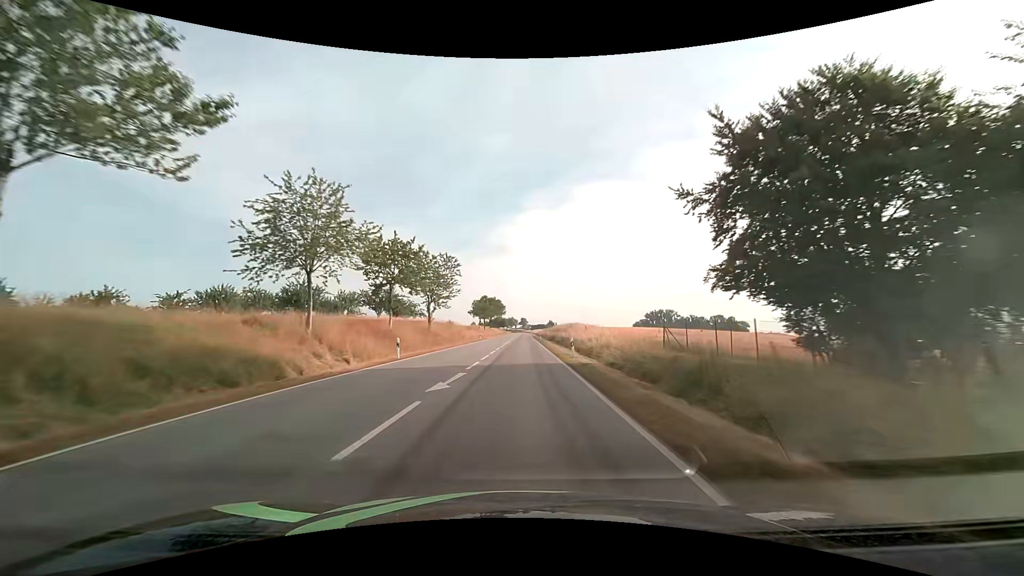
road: secondary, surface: asphalt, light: Day
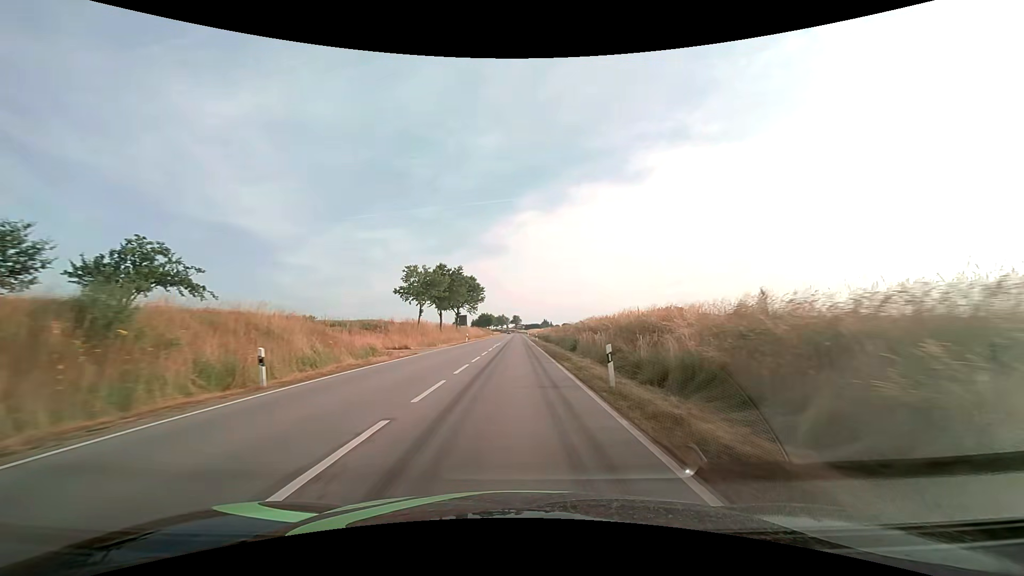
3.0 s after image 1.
(+0.8, +62.2) m; +1°
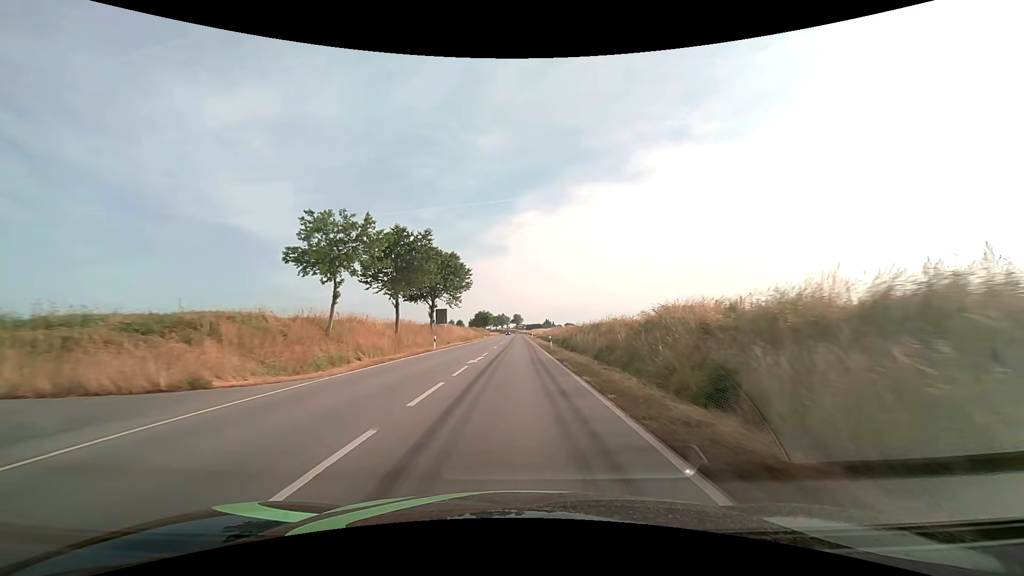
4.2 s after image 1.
(0.0, +25.2) m; 0°
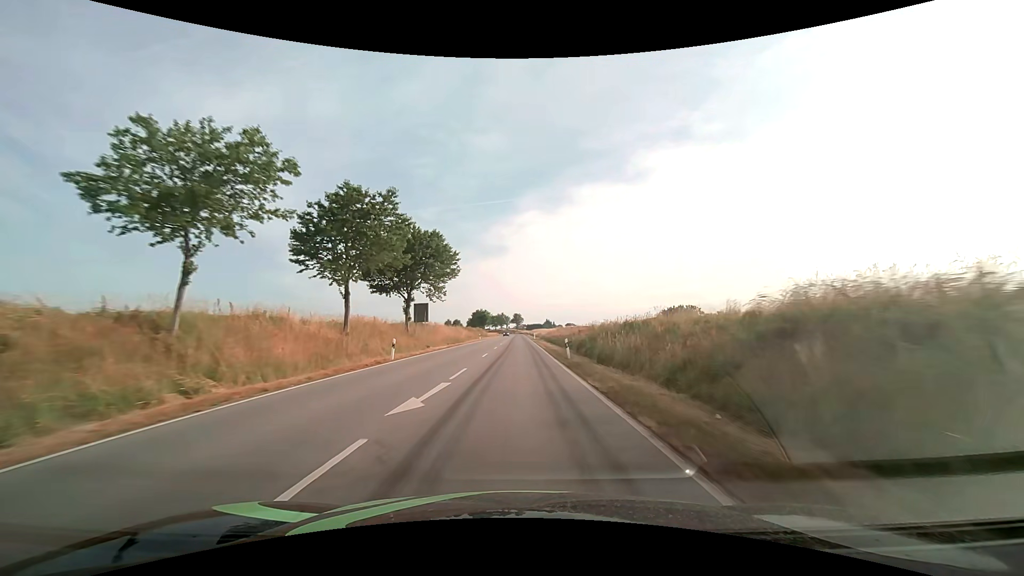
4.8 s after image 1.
(0.0, +12.8) m; 0°
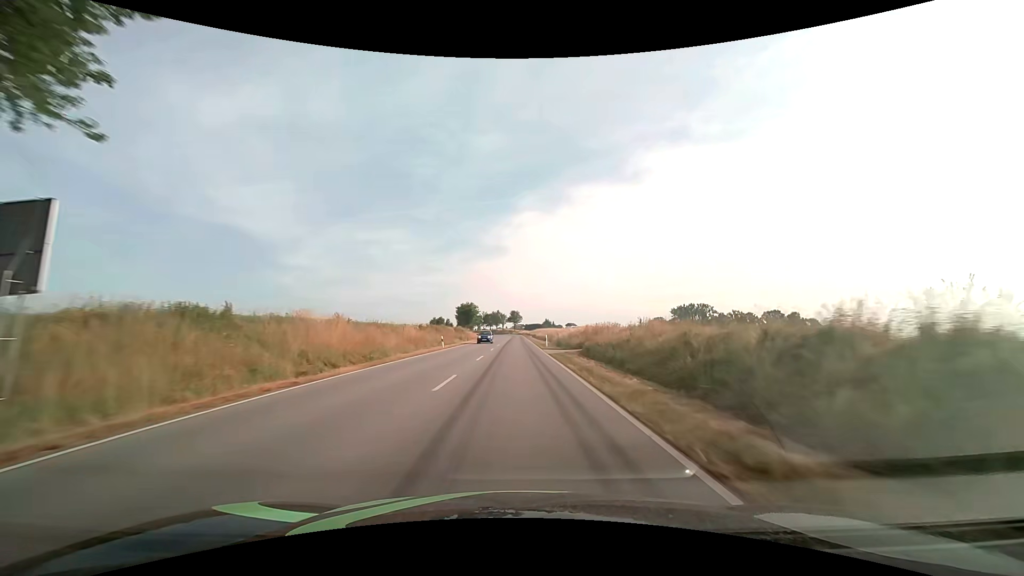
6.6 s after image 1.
(+0.1, +39.0) m; 0°
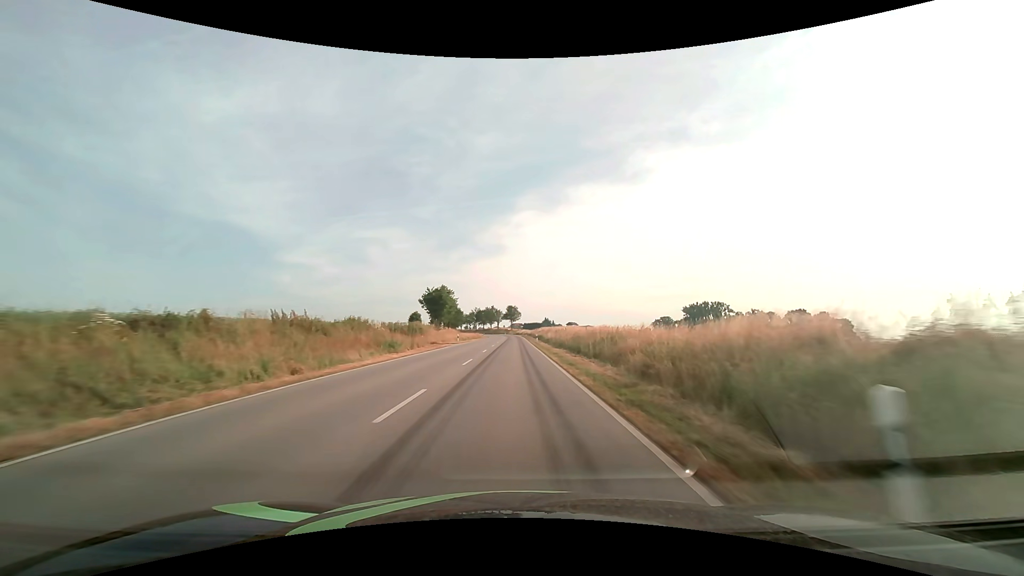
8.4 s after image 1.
(+0.1, +40.1) m; 0°
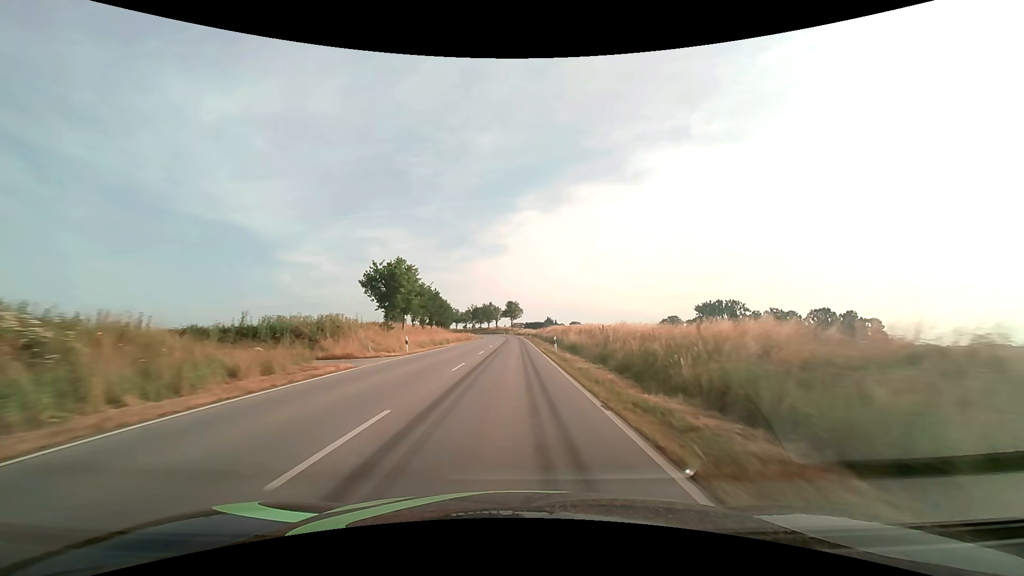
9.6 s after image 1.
(0.0, +27.1) m; 0°
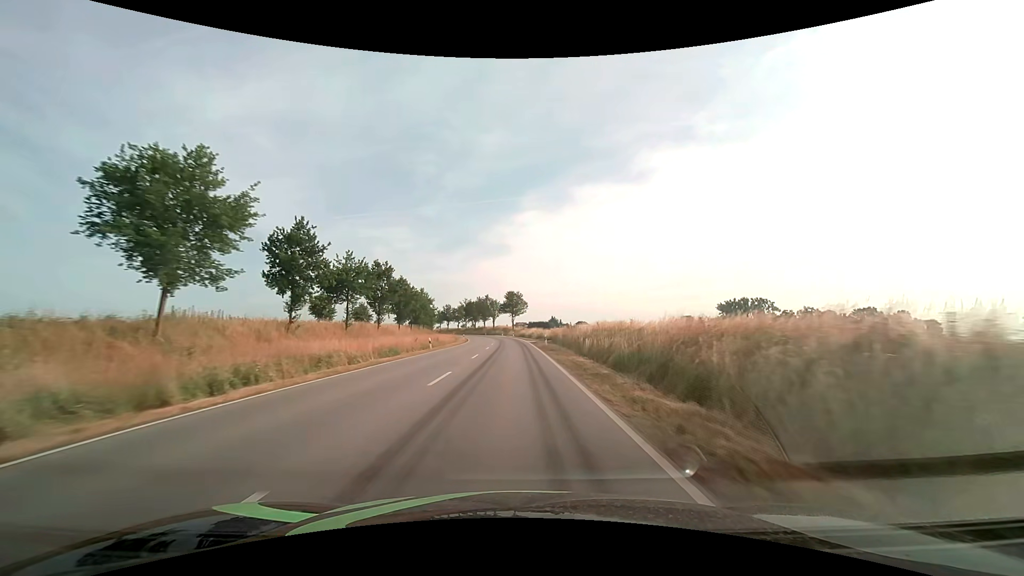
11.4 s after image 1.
(-0.1, +40.4) m; 0°
(0, +10) (0, +20) (0, +30) (0, +40) (0, +50) (-1, +60) (-1, +70) (-2, +80) (-3, +90) (-4, +100) m
